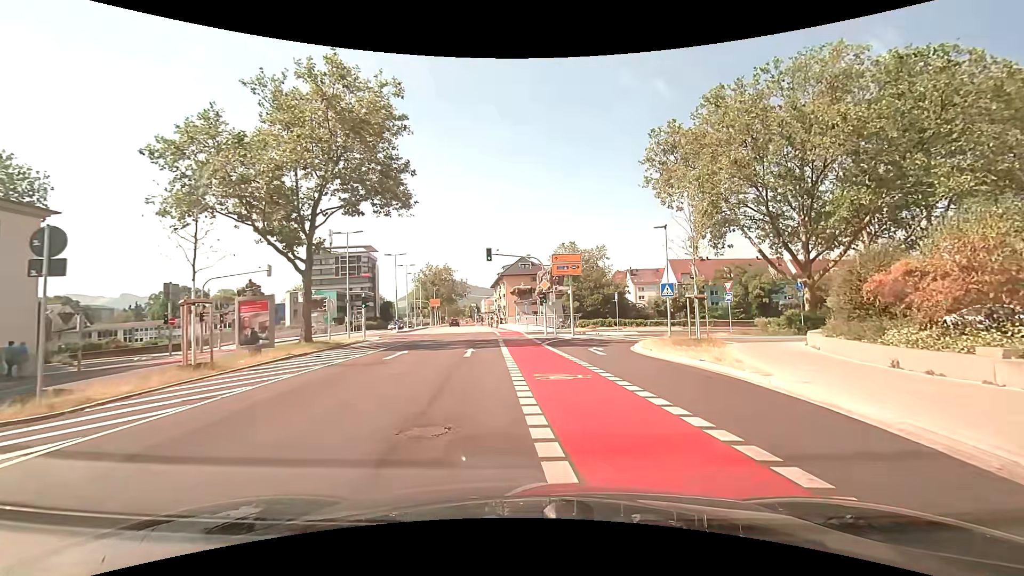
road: secondary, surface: asphalt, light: Day
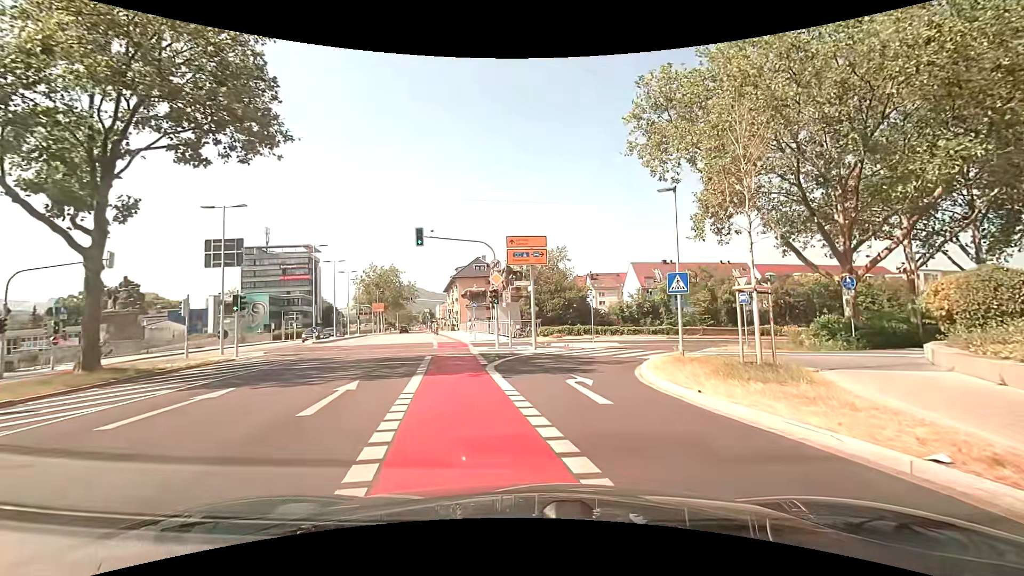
(+0.5, +9.7) m; +4°
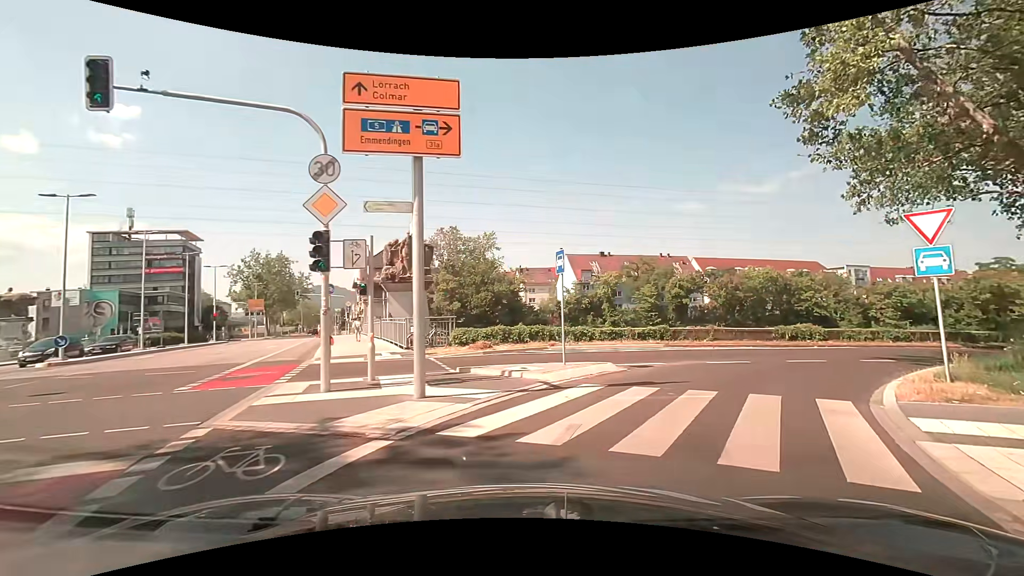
(+0.9, +15.6) m; +10°
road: secondary_link
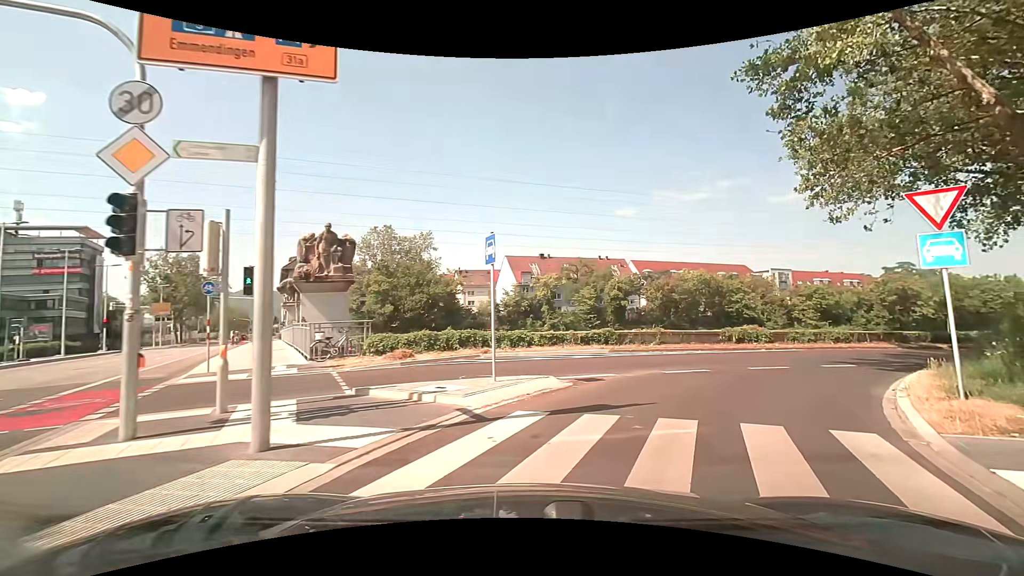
(+0.2, +2.8) m; +6°
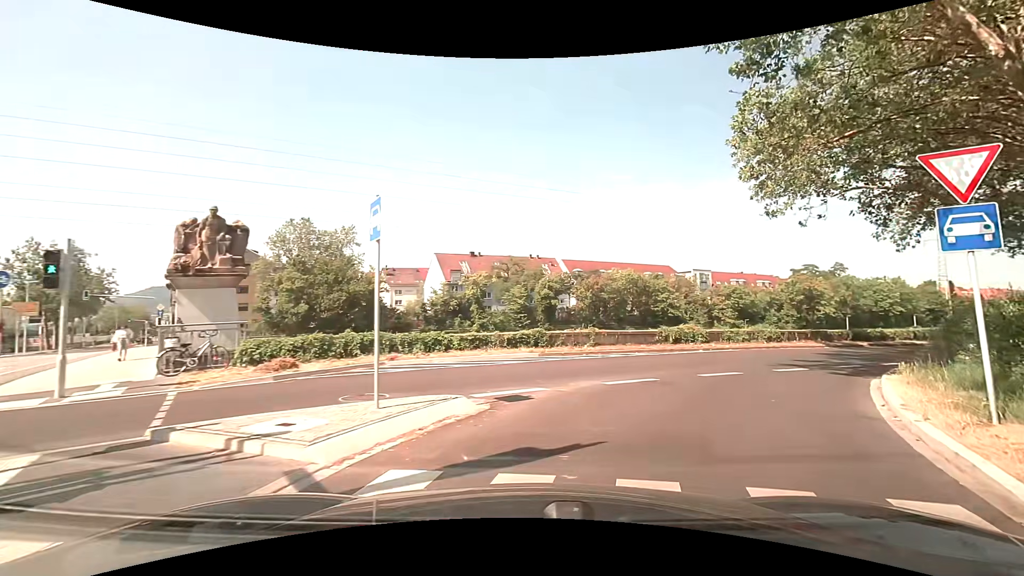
(+0.2, +2.8) m; +9°
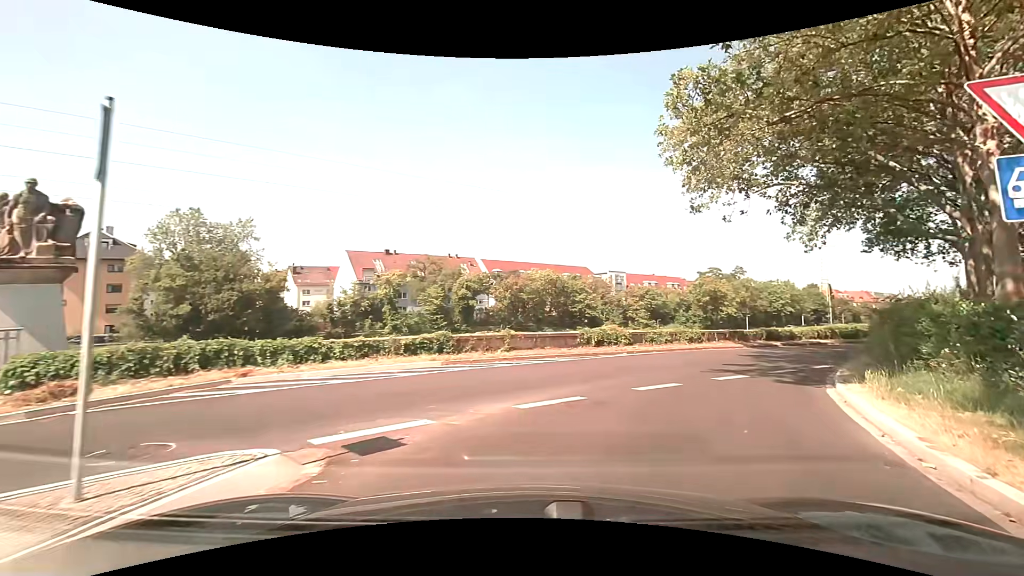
(+0.2, +2.9) m; +8°
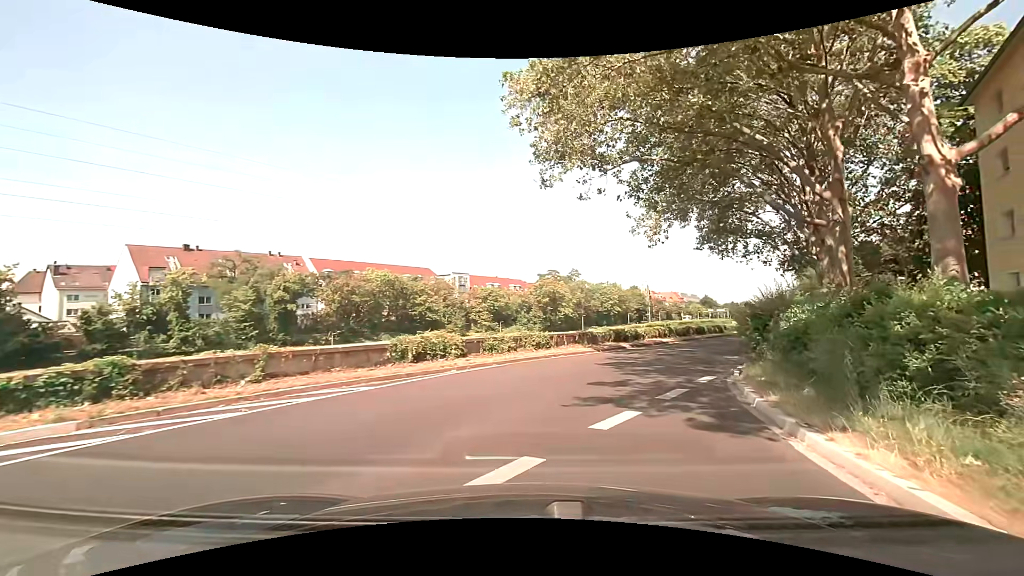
(+1.1, +6.0) m; +18°
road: trunk_link
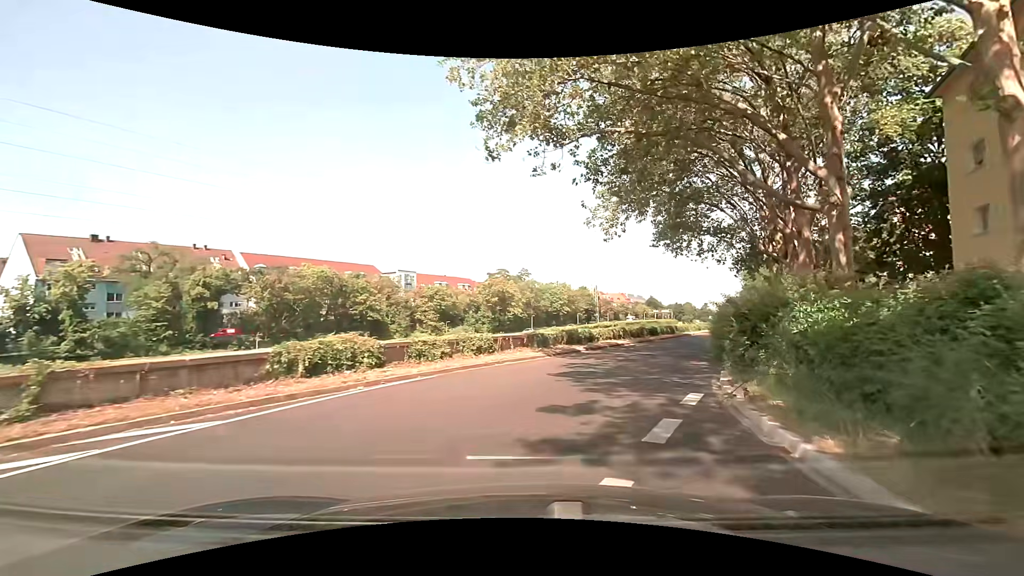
(+0.2, +3.4) m; +6°
(+1, +10) (+4, +20) (+8, +29) (+12, +38) (+16, +47) (+20, +56) (+25, +65) (+29, +74) (+33, +83) (+37, +92) m
